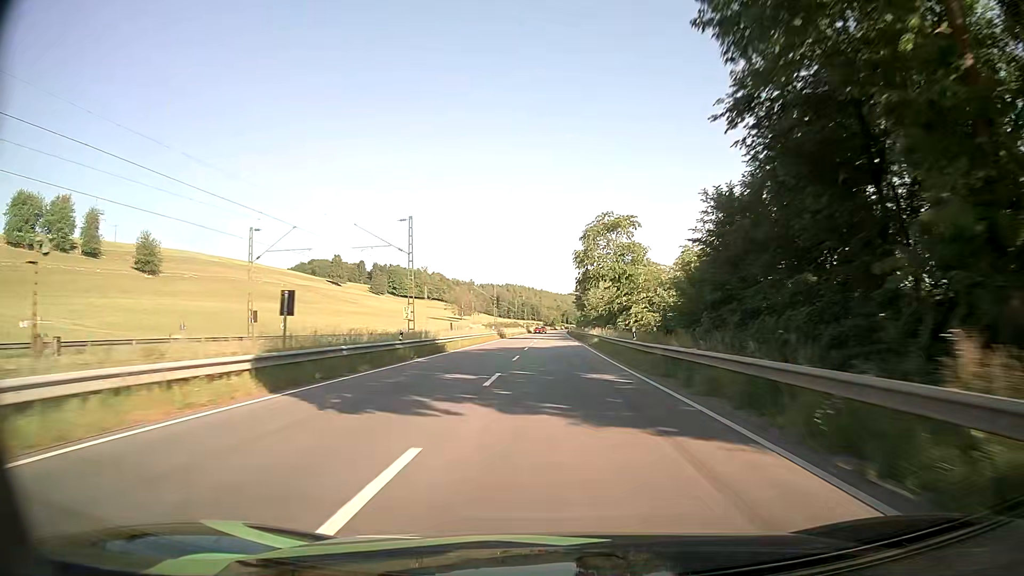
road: primary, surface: asphalt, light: Day
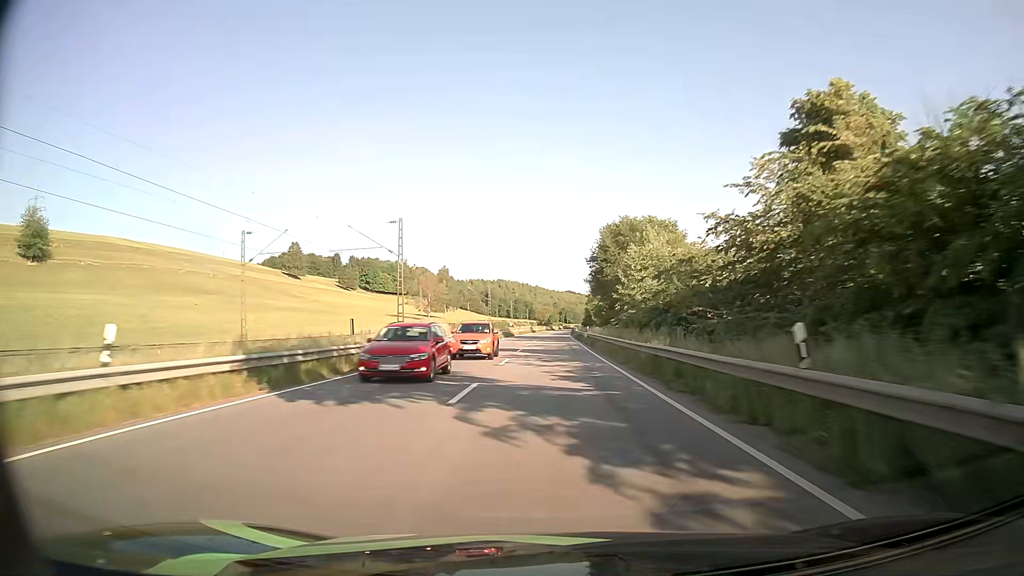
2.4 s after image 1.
(+0.4, +63.9) m; 0°
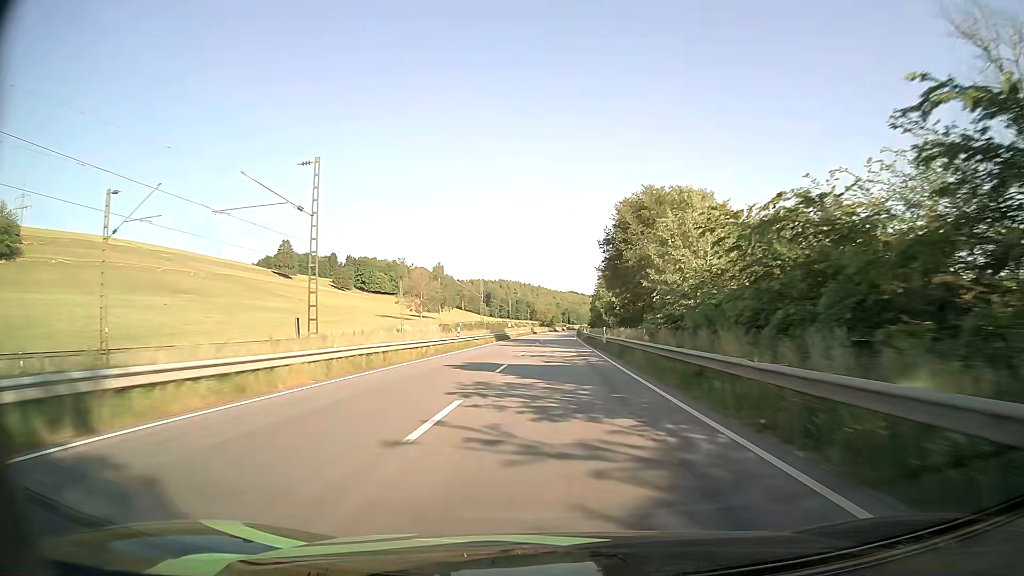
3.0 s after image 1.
(0.0, +15.9) m; 0°
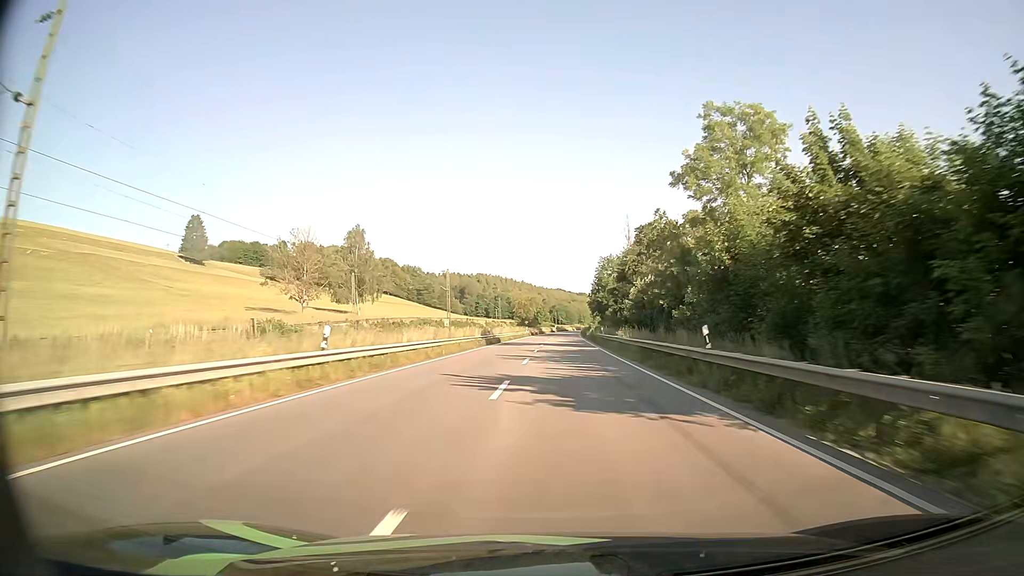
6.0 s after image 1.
(+0.1, +80.0) m; +1°
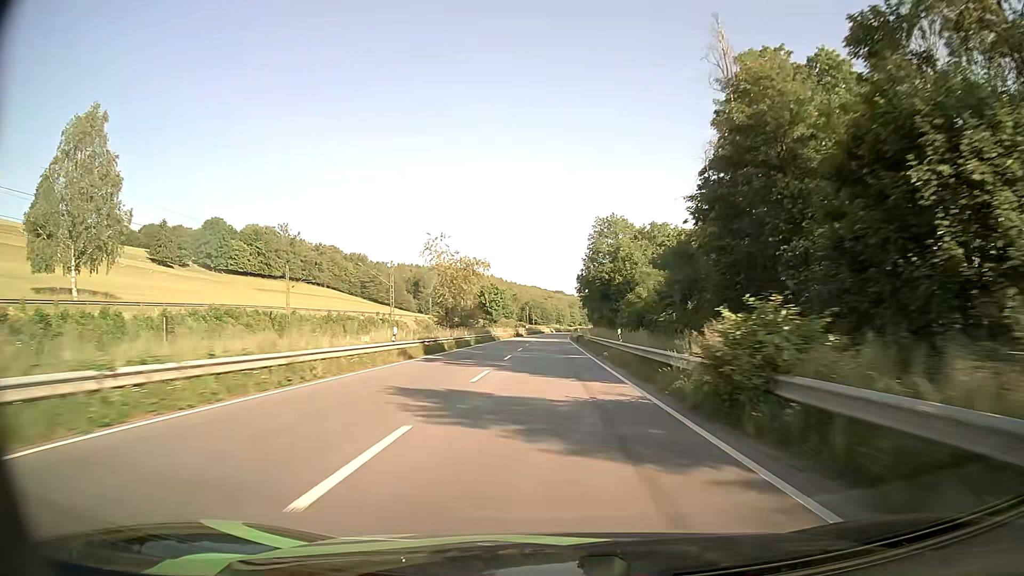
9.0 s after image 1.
(+1.9, +80.4) m; +2°
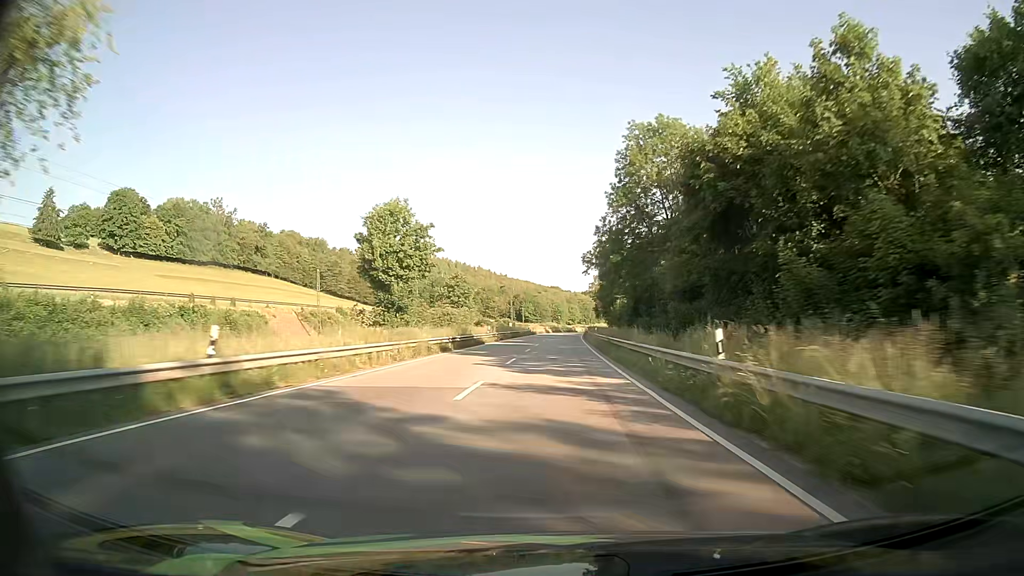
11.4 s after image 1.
(+0.2, +64.9) m; +1°
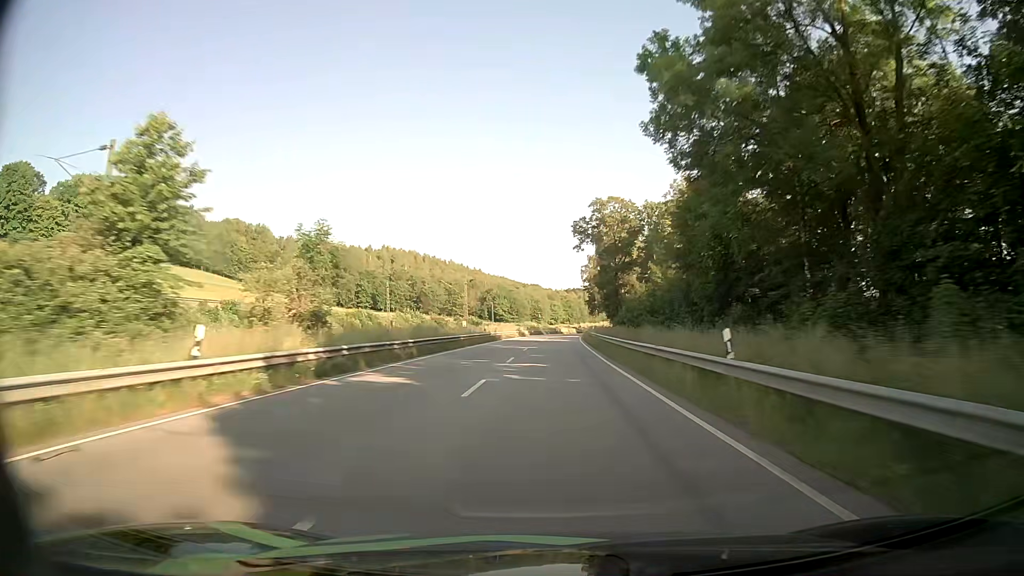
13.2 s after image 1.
(+0.6, +48.7) m; +2°
(0, +10) (0, +20) (0, +30) (0, +40) (+1, +50) (+1, +60) (+1, +70) (+2, +80) (+2, +90) (+3, +100) m
